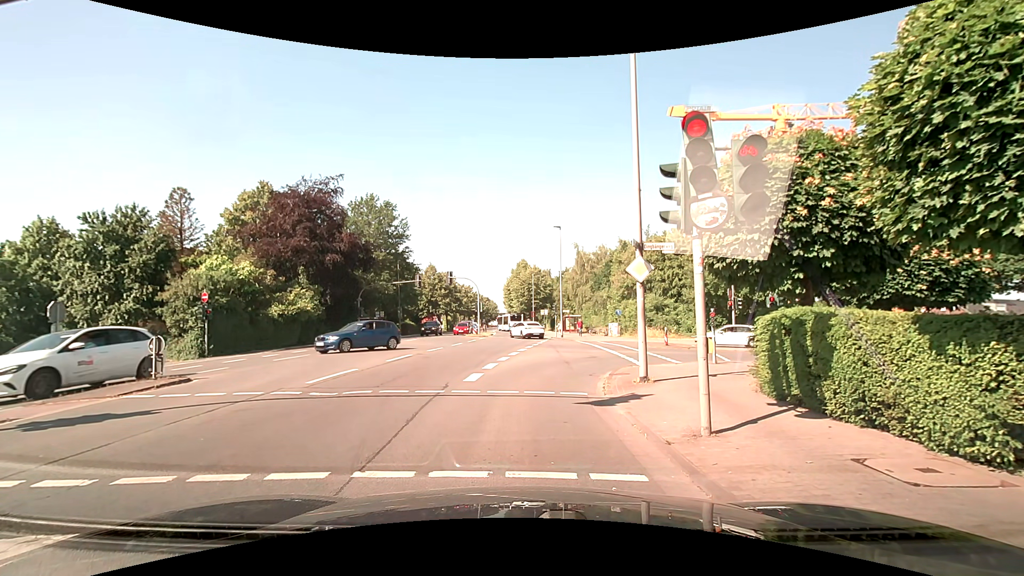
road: secondary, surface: asphalt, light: Day
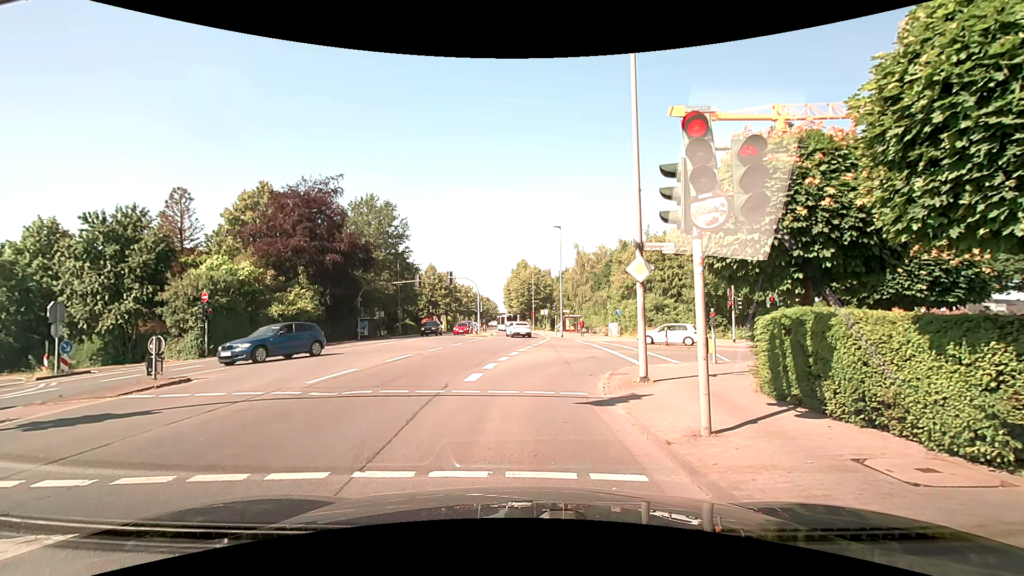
(0.0, 0.0) m; 0°
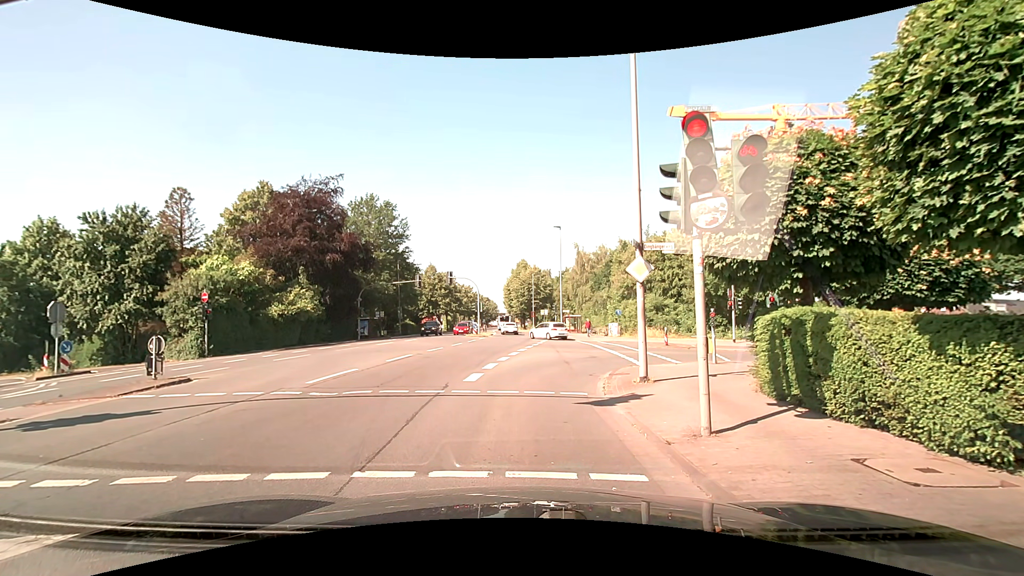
(0.0, 0.0) m; 0°
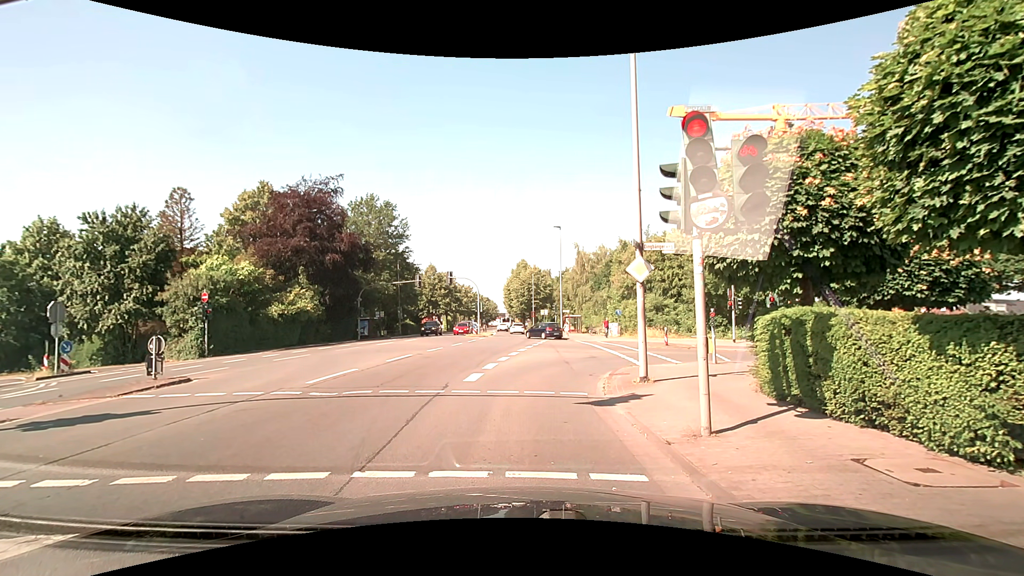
(0.0, 0.0) m; 0°
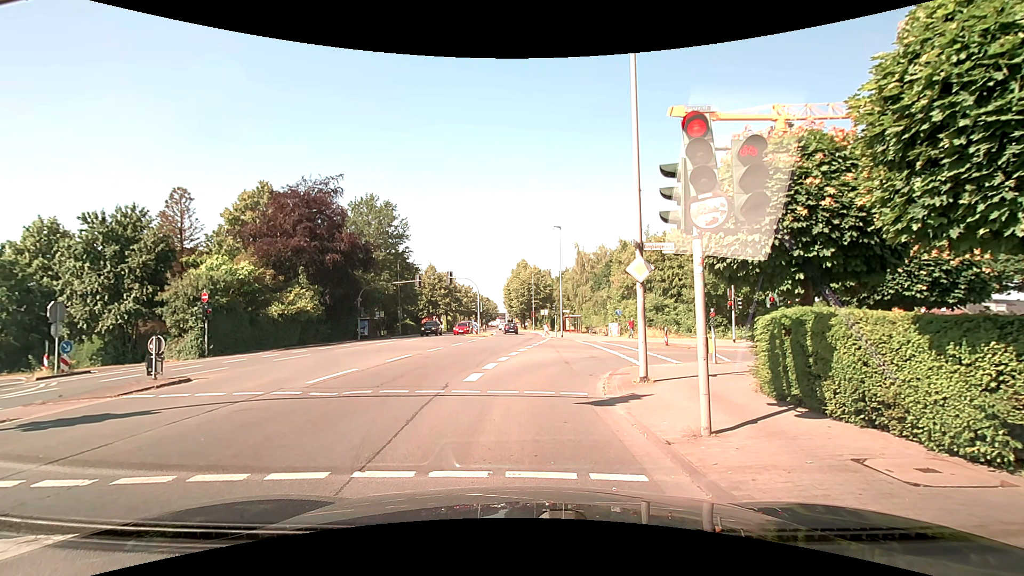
(0.0, 0.0) m; 0°
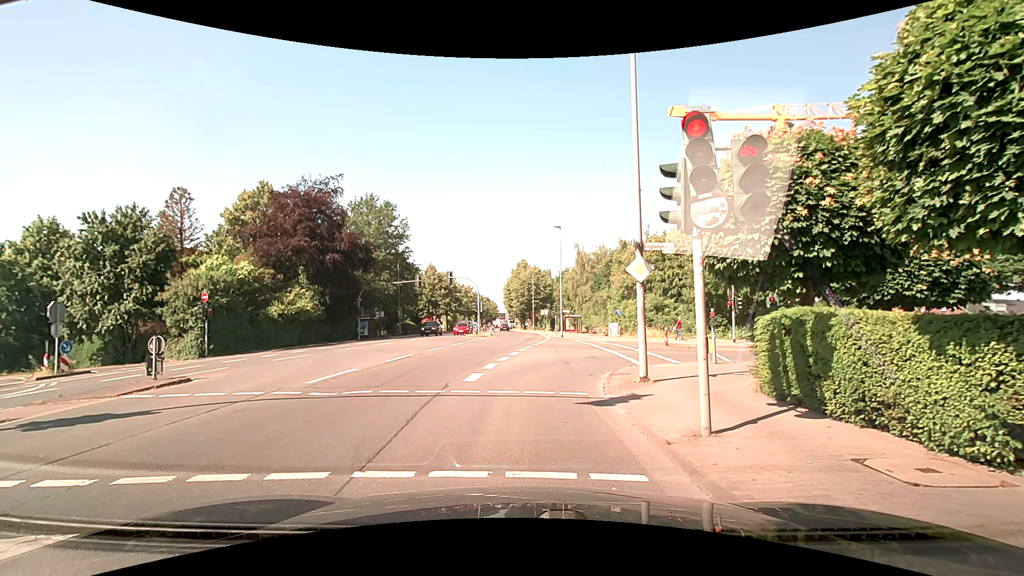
(0.0, 0.0) m; 0°
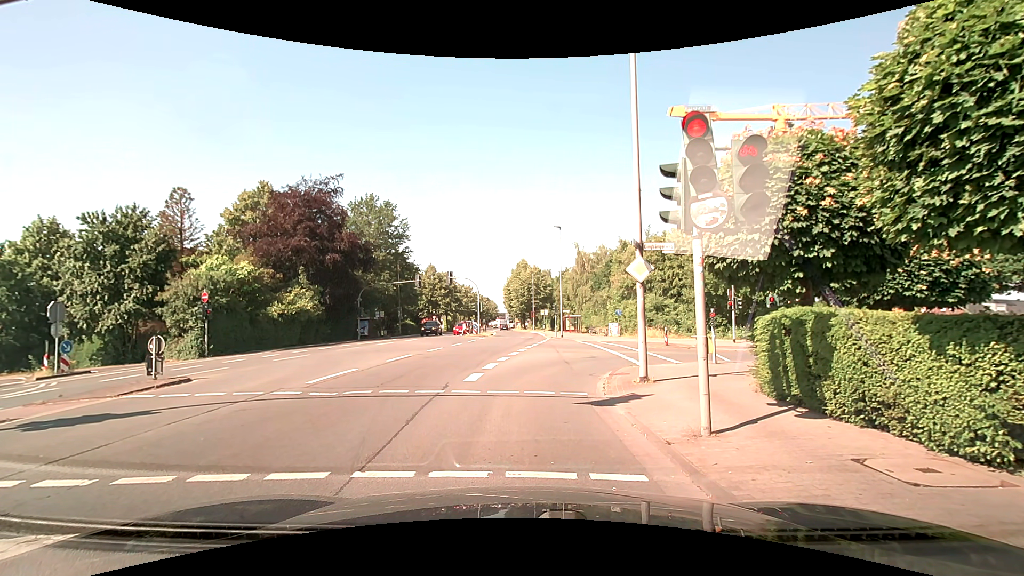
(0.0, 0.0) m; 0°
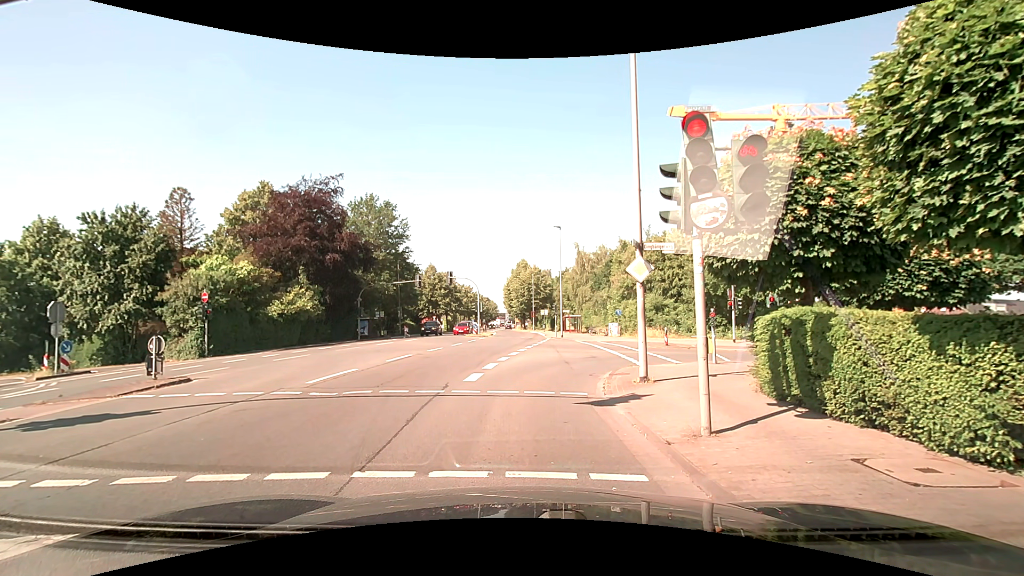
(0.0, 0.0) m; 0°
(0, +10) (+2, +20) (+10, +25) (+20, +24) (+30, +22) (+40, +20) (+49, +18) (+59, +17) (+69, +15) (+79, +14) m
